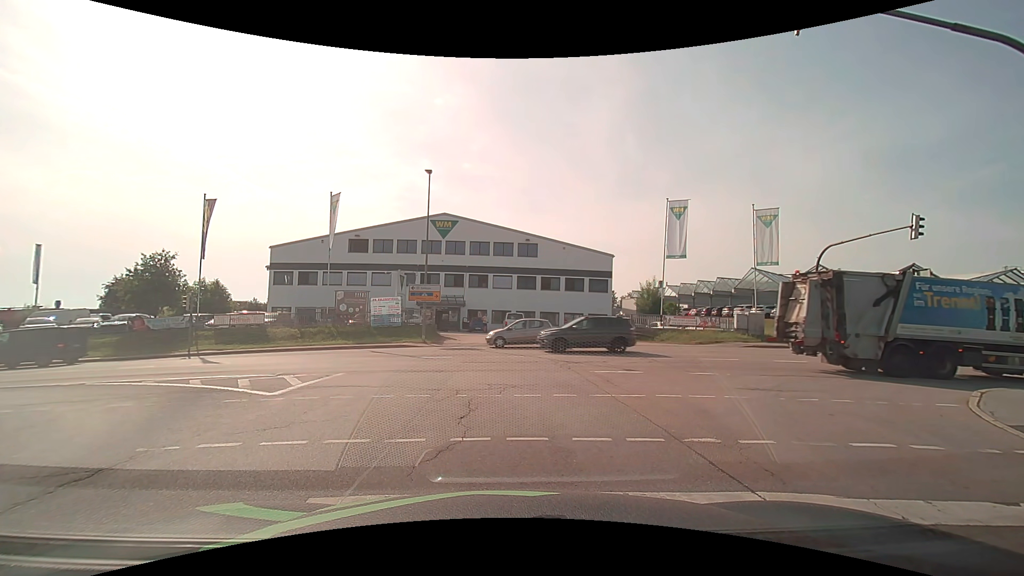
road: secondary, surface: asphalt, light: Day
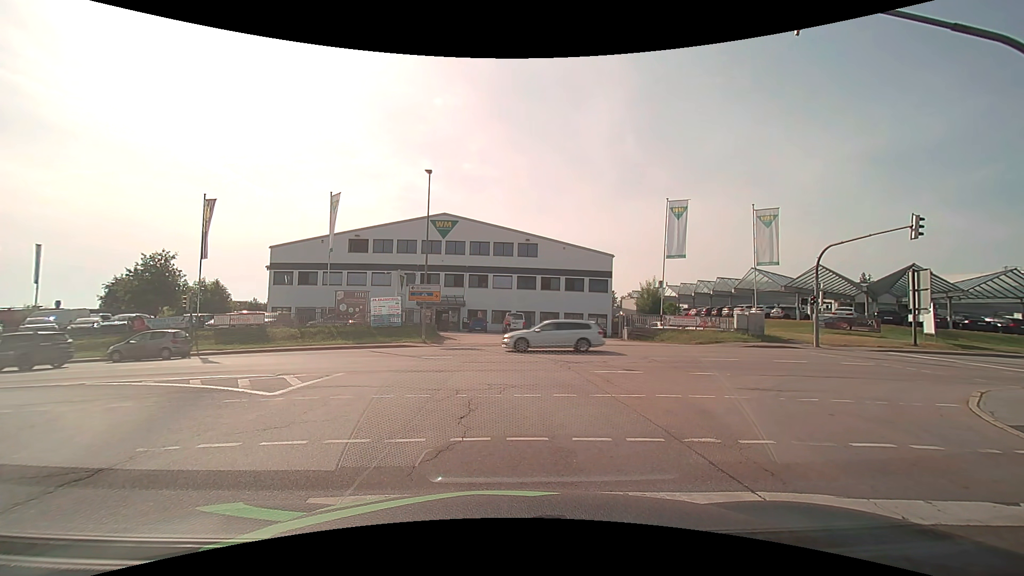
(0.0, 0.0) m; 0°
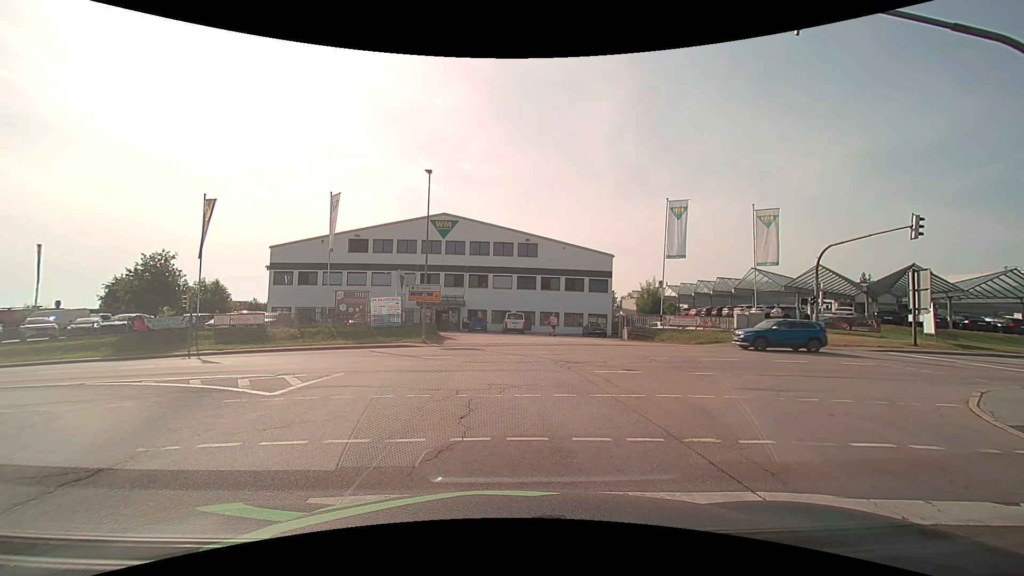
(0.0, 0.0) m; 0°
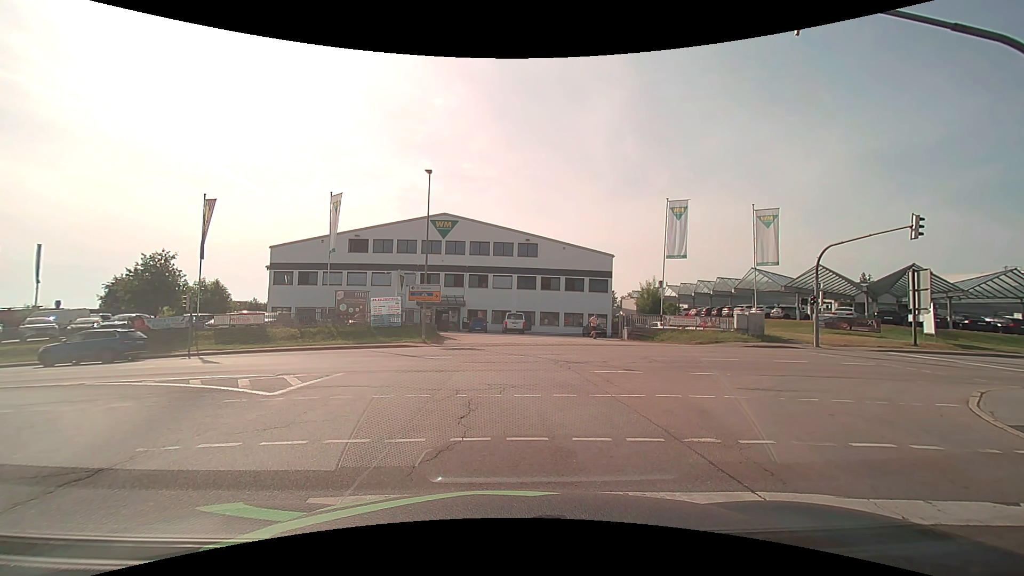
(0.0, 0.0) m; 0°
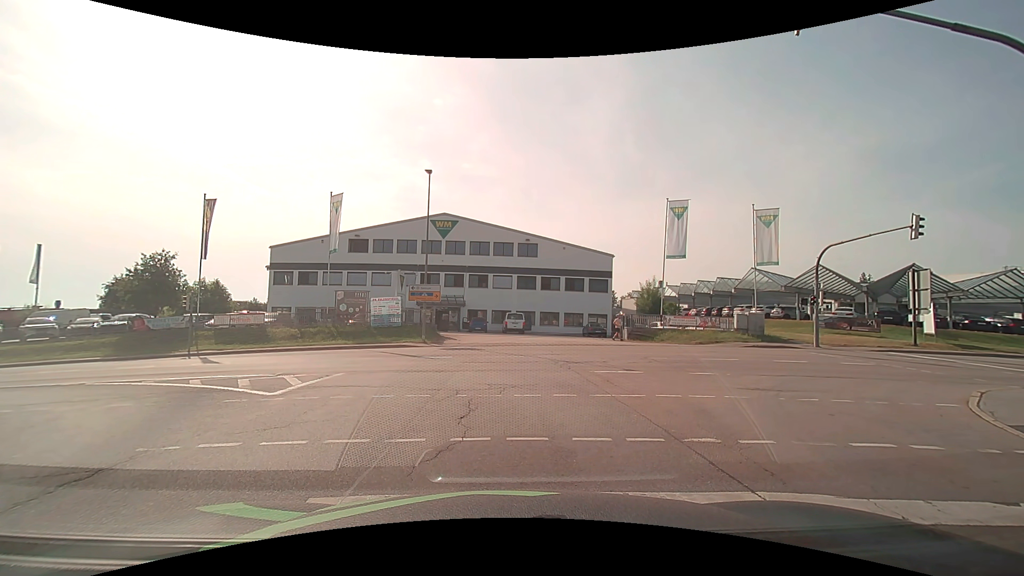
(0.0, 0.0) m; 0°
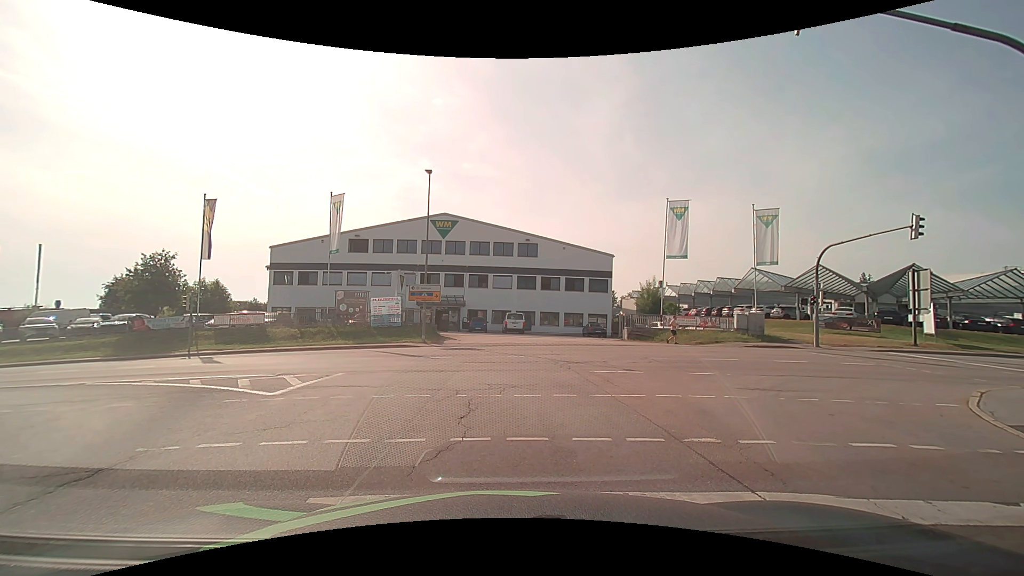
(0.0, 0.0) m; 0°
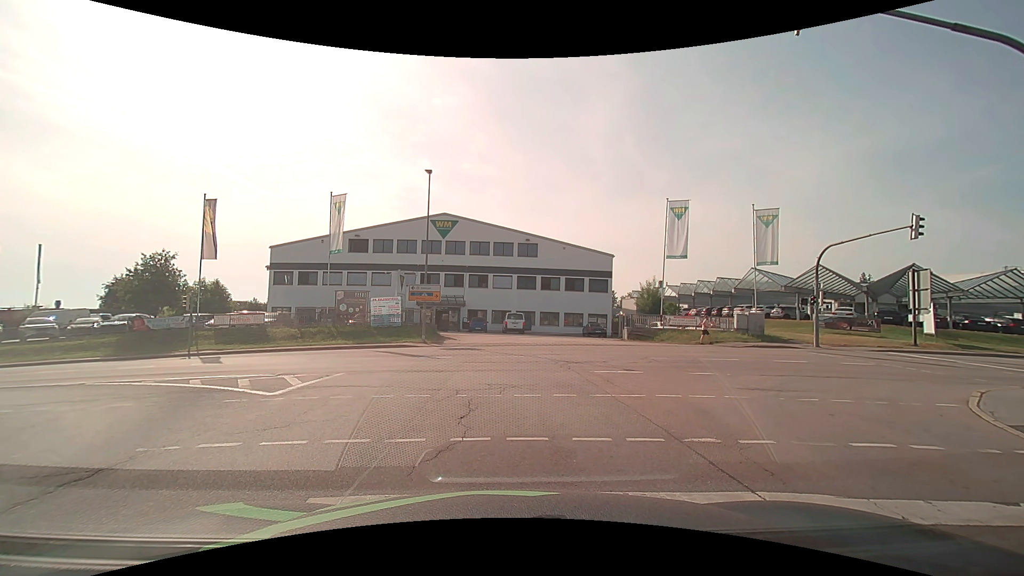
(0.0, 0.0) m; 0°
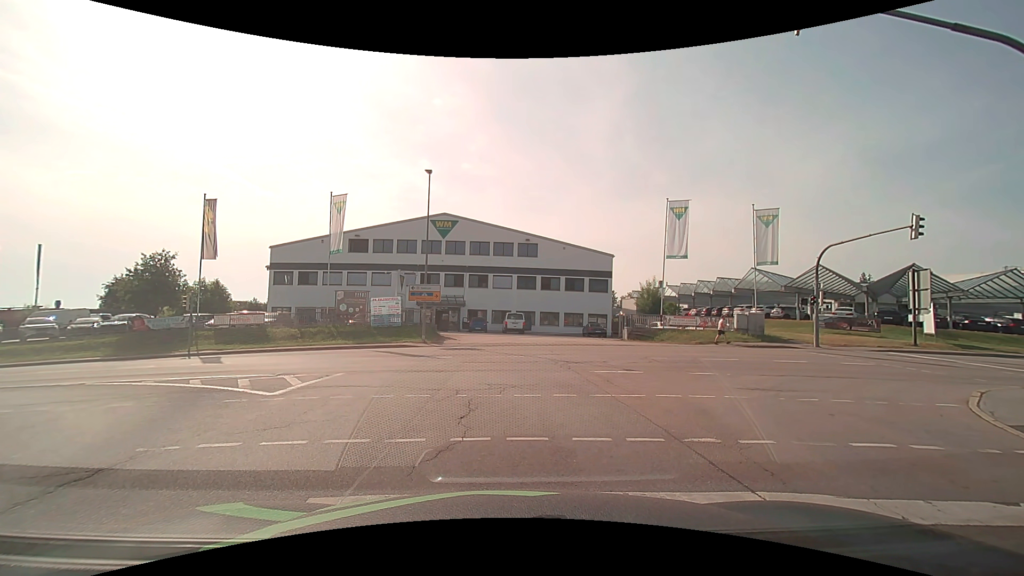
(0.0, 0.0) m; 0°
